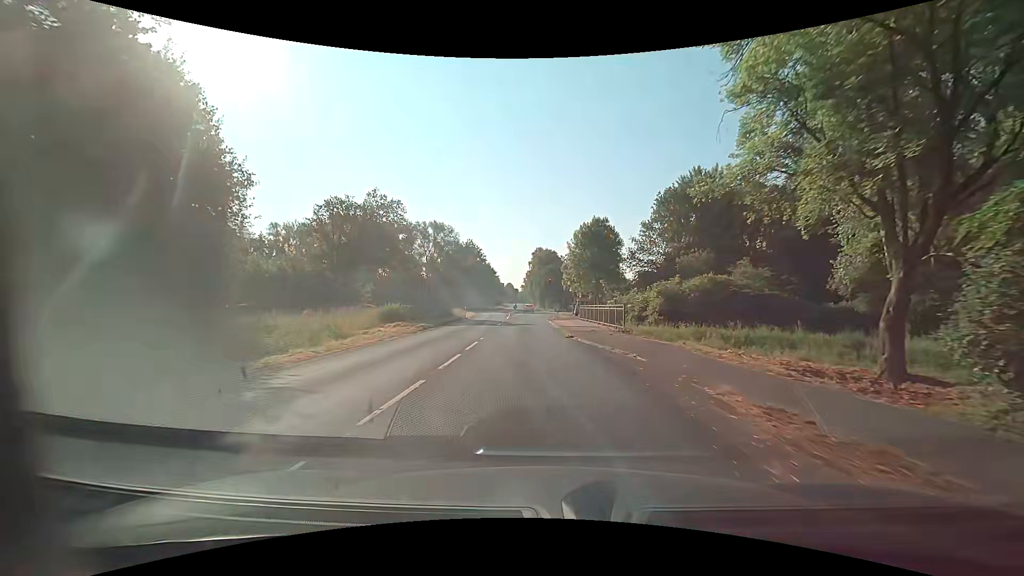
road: secondary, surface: asphalt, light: Day
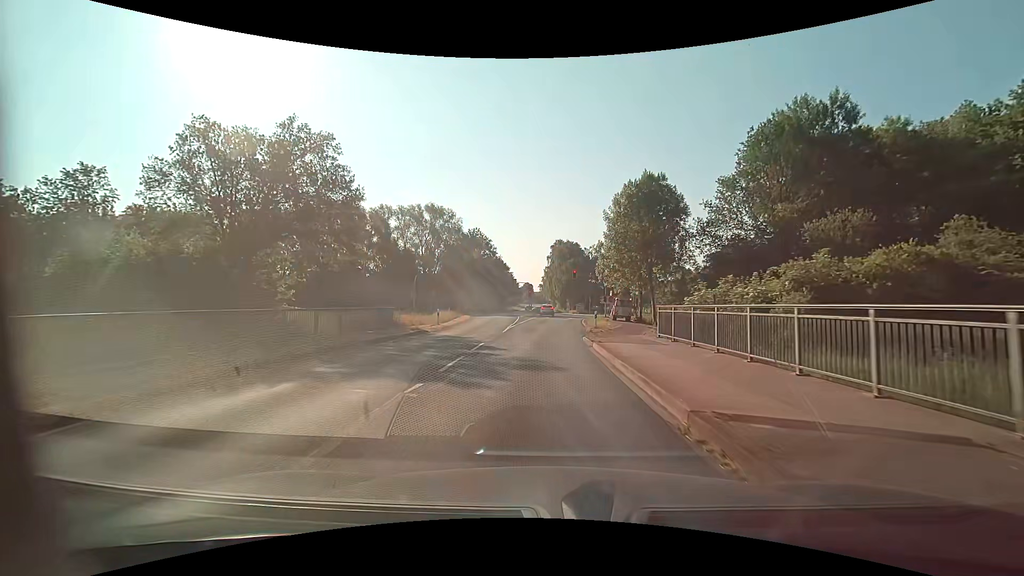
(-0.6, +22.8) m; -2°
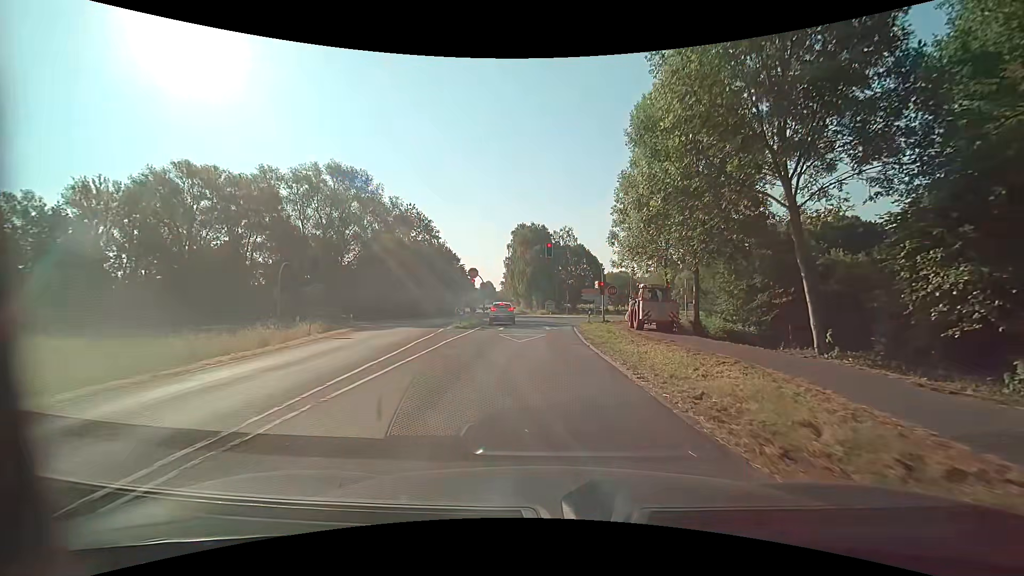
(+0.7, +30.4) m; +4°
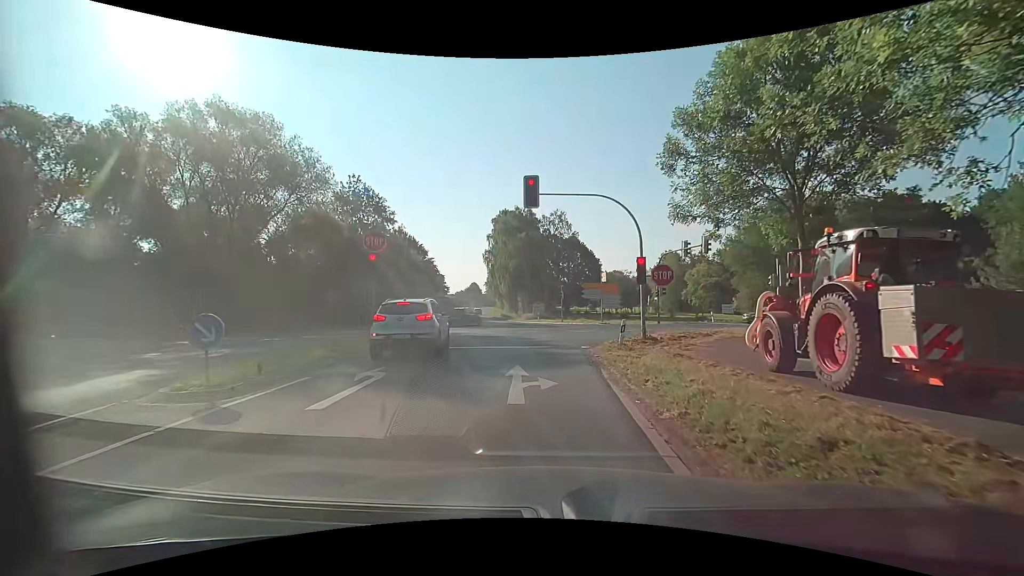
(+0.4, +21.5) m; +1°
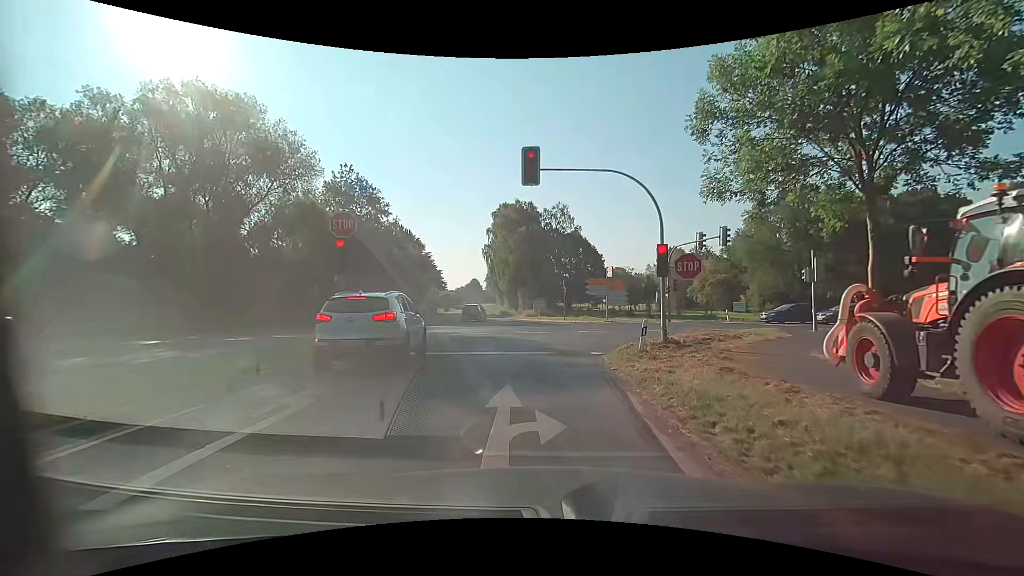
(0.0, +3.3) m; +1°
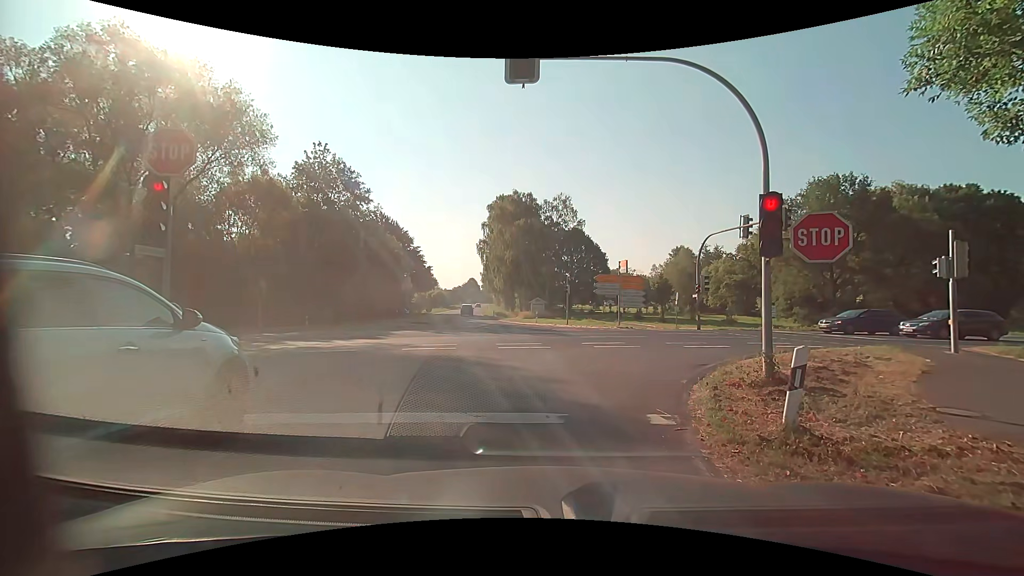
(-0.1, +7.4) m; -3°
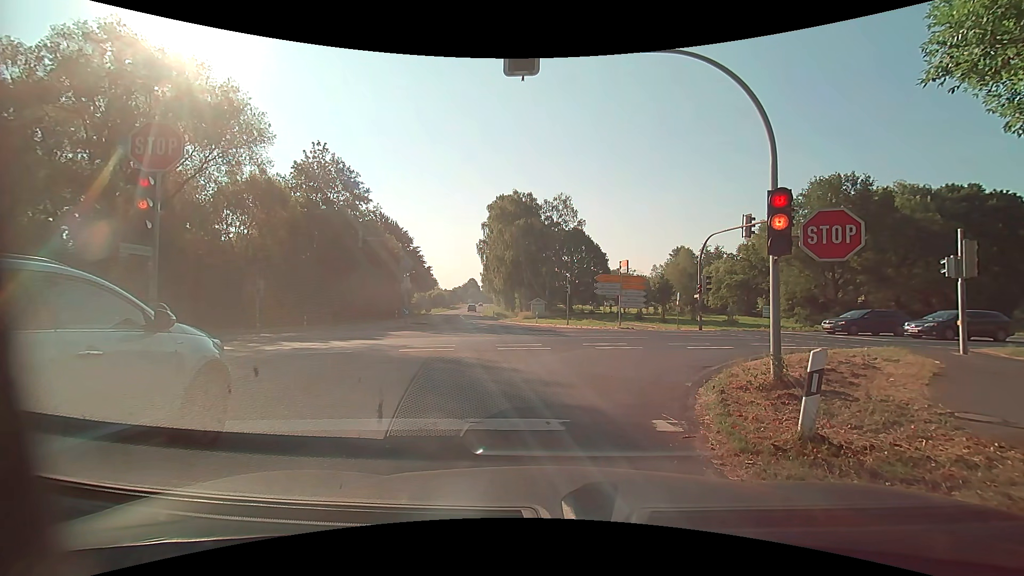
(0.0, +0.3) m; 0°
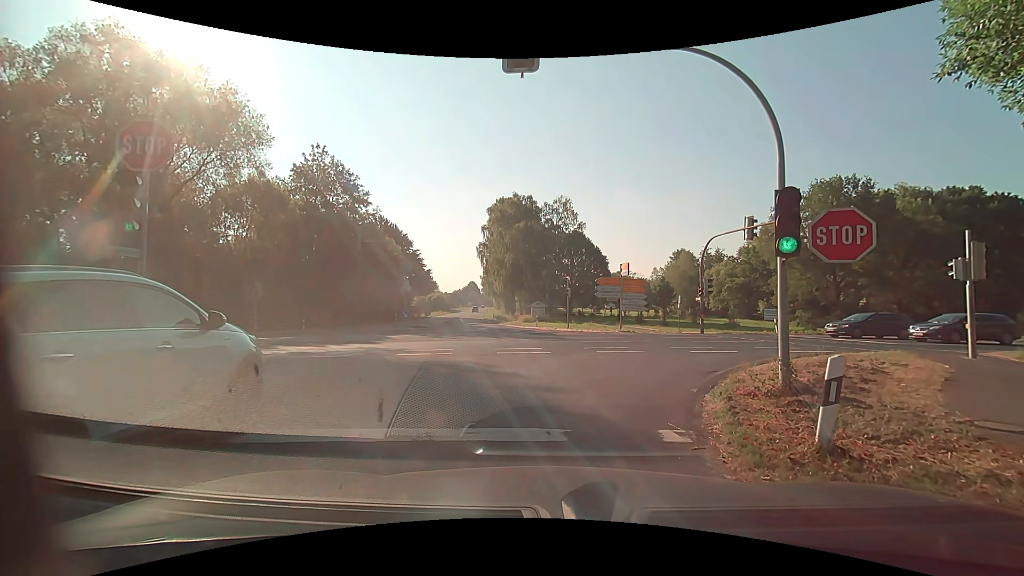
(0.0, +0.4) m; 0°
(+1, +10) (+5, +19) (+14, +23) (+24, +25) (+34, +26) (+44, +28) (+54, +30) (+64, +32) (+73, +34) (+83, +36) m
